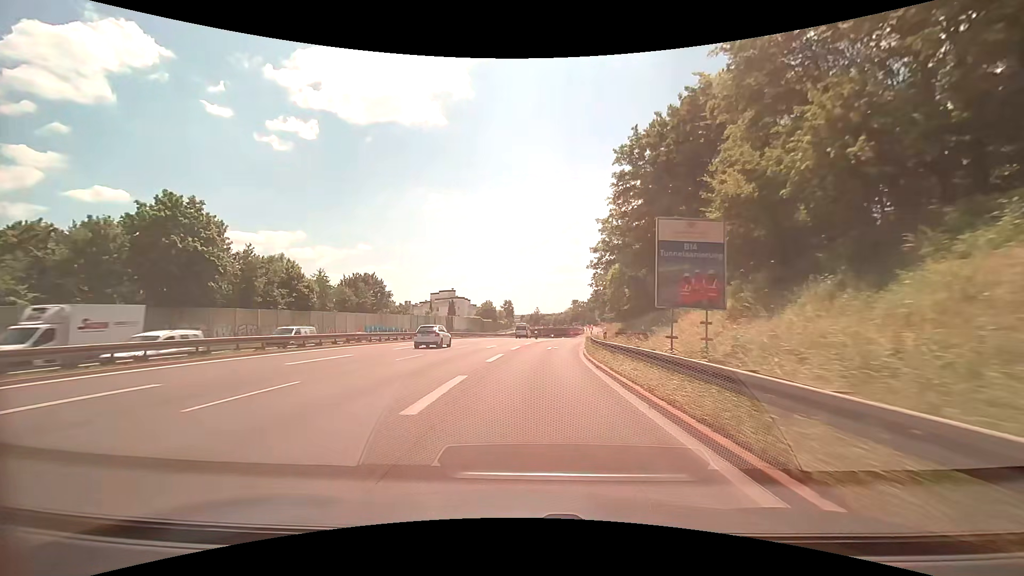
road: trunk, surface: asphalt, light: Day
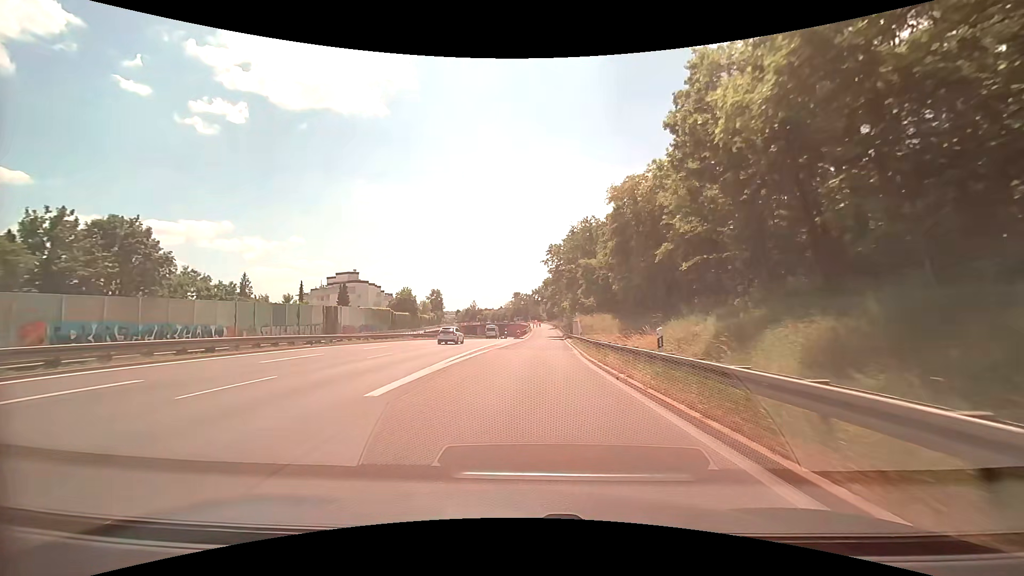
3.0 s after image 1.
(+2.6, +45.5) m; +7°
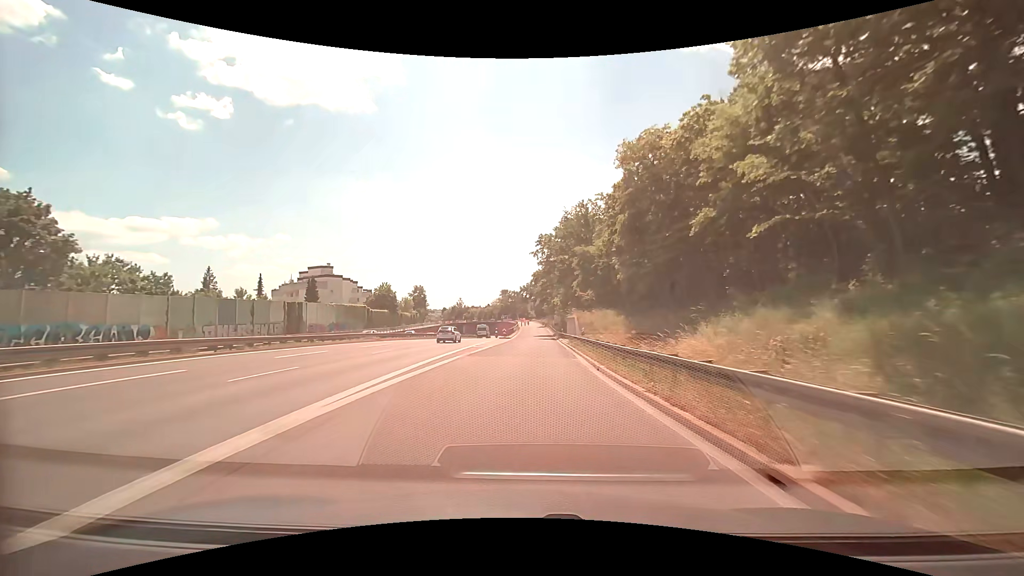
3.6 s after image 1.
(+0.1, +9.1) m; +1°
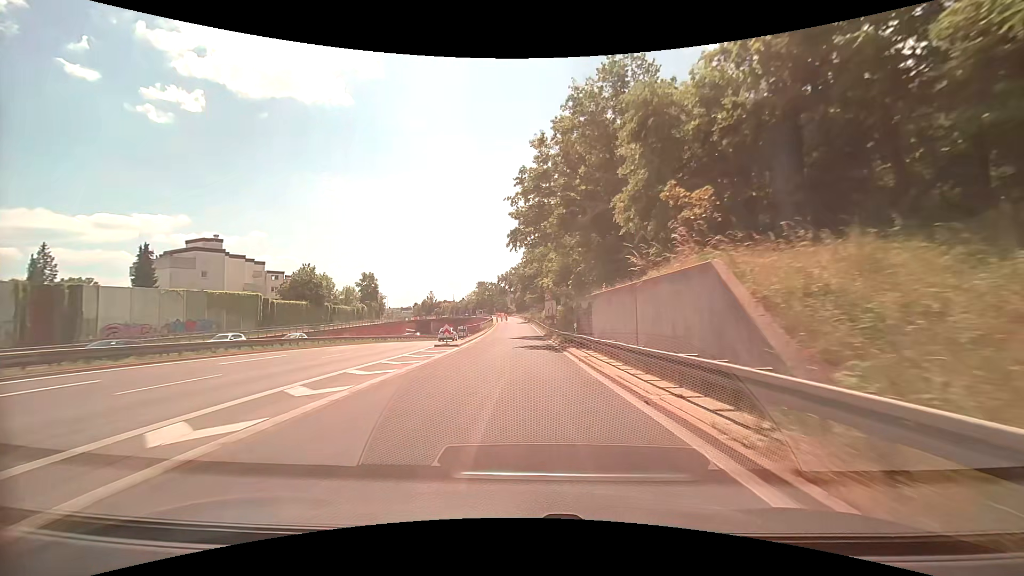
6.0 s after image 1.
(+1.1, +36.7) m; +2°
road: trunk_link
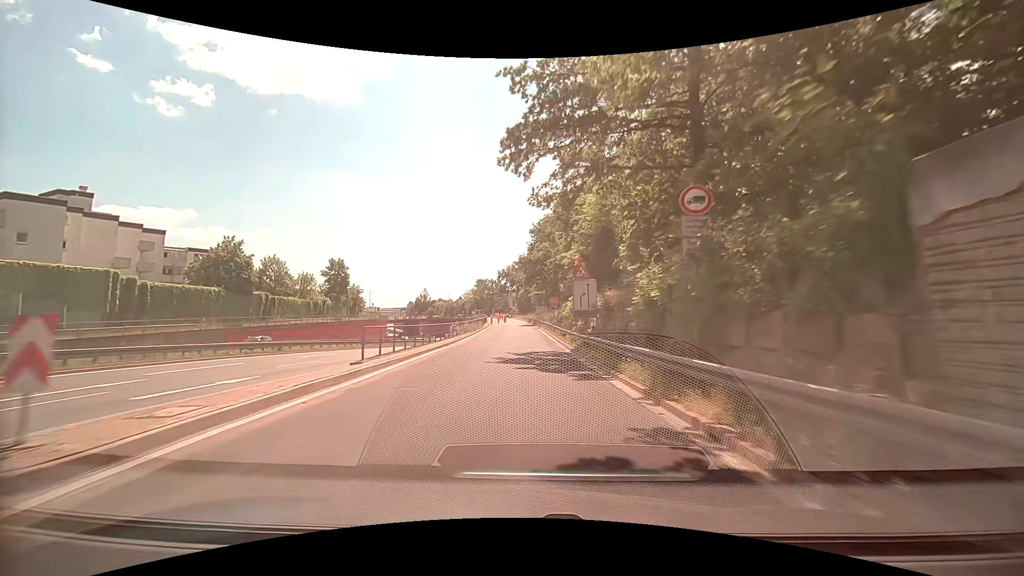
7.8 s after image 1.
(-0.1, +27.8) m; 0°
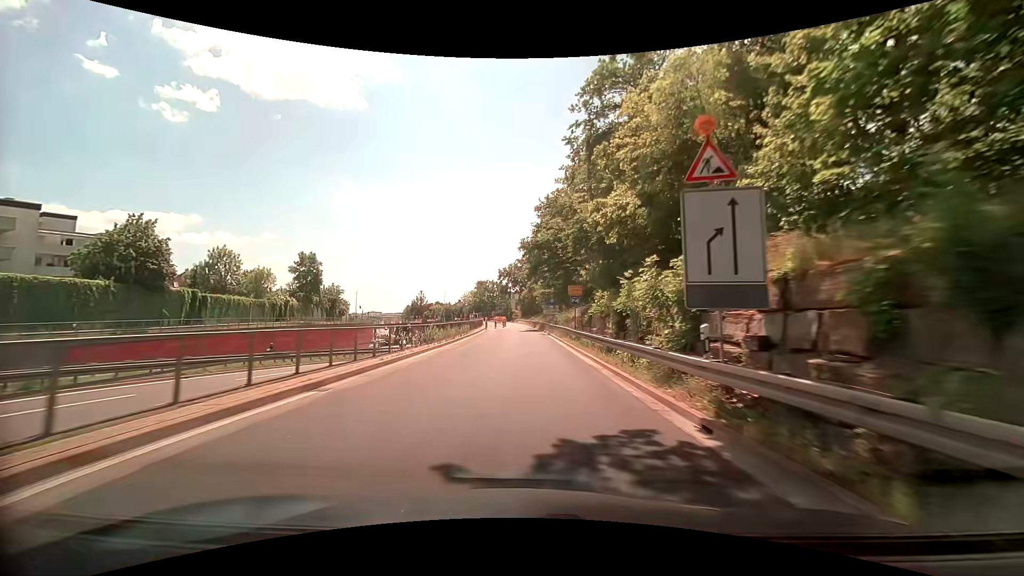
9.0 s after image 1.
(0.0, +18.2) m; 0°
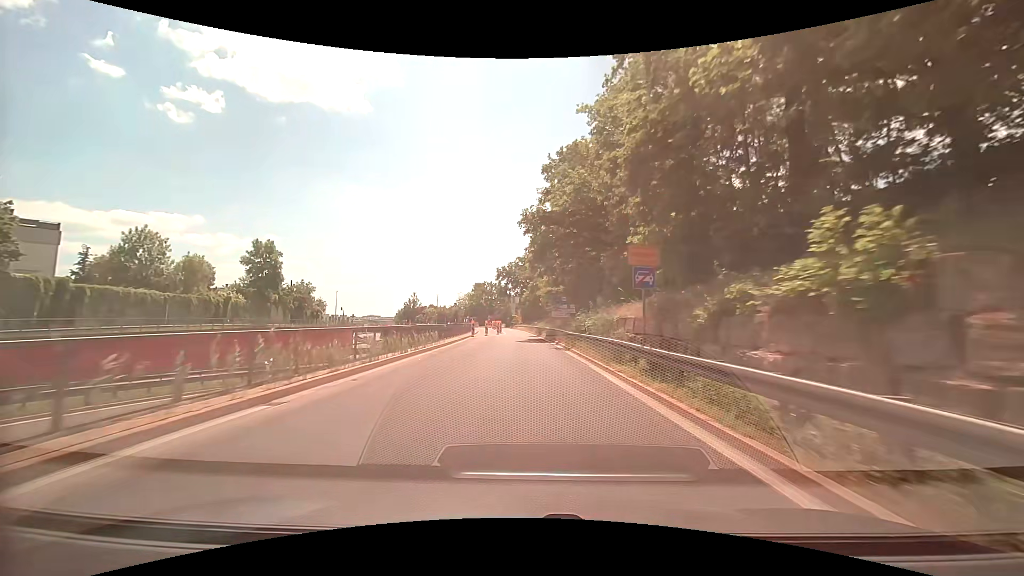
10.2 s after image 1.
(-0.1, +17.8) m; -1°
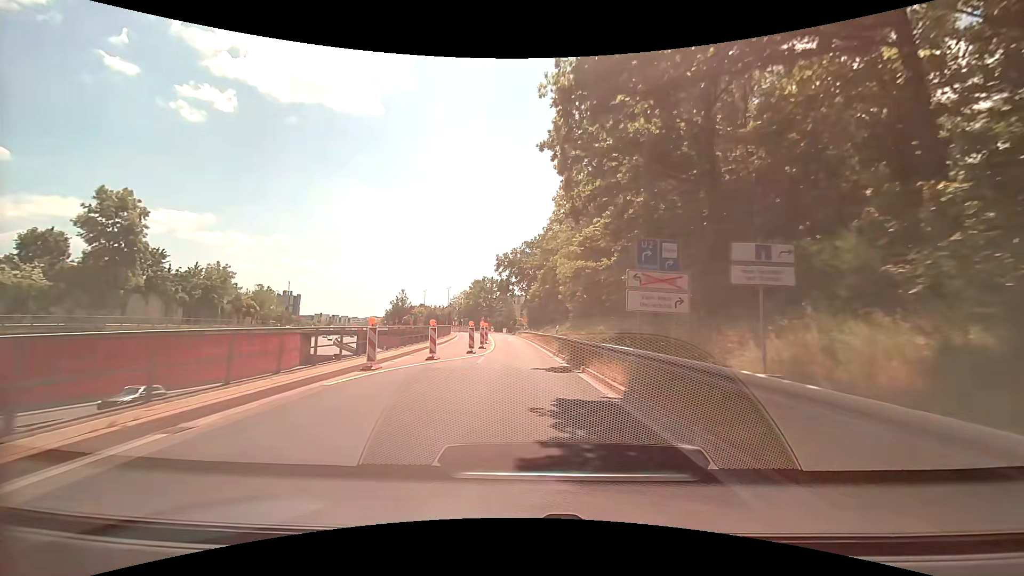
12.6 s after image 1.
(+0.1, +32.3) m; -1°
(0, +10) (0, +20) (0, +30) (0, +40) (-1, +50) (-1, +60) (-2, +70) (-2, +80) (-3, +90) (-3, +100) m
